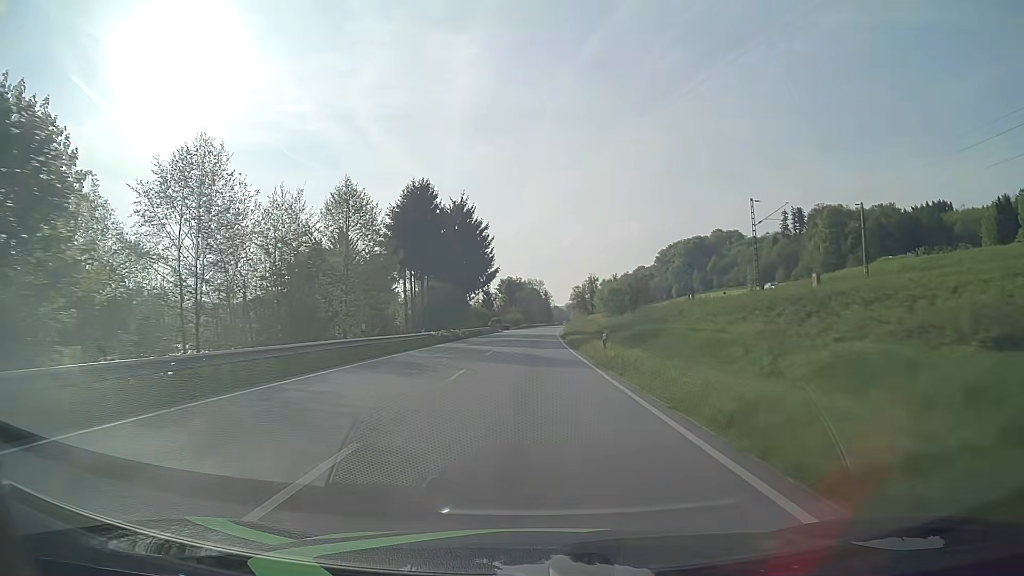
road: primary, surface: asphalt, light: Day
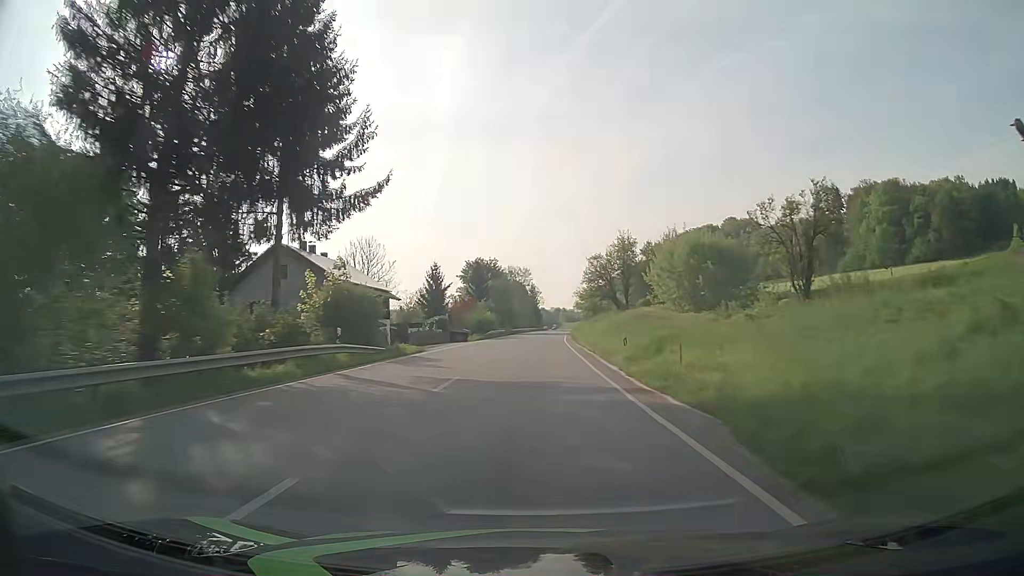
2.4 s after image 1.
(+0.6, +63.1) m; +1°
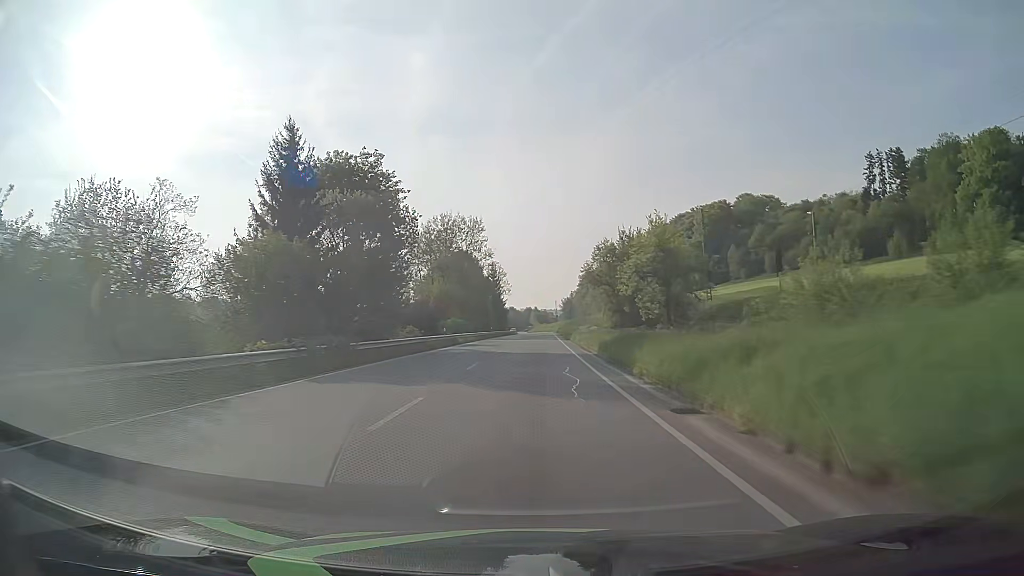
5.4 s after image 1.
(+1.9, +78.9) m; +3°
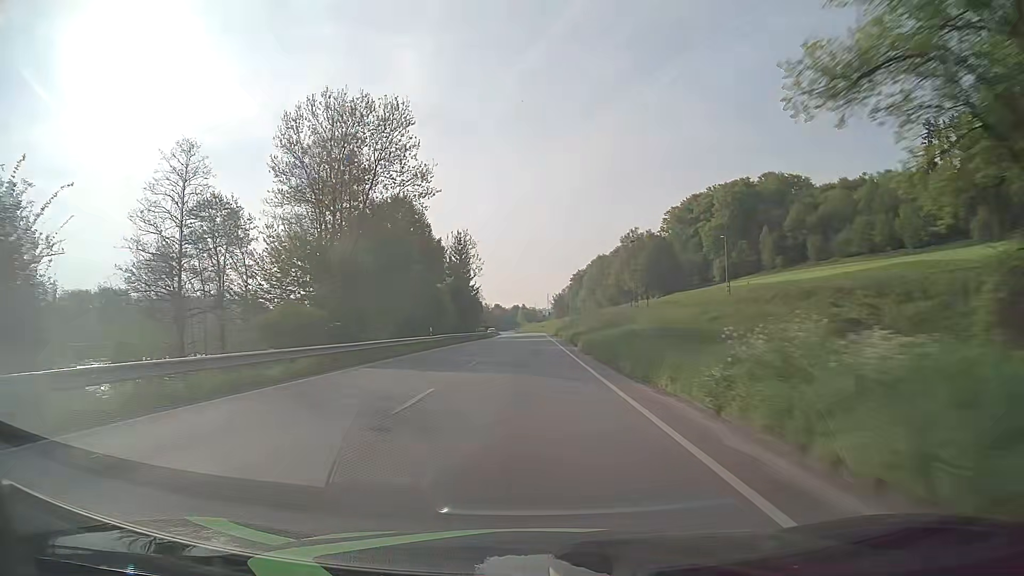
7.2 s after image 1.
(+0.4, +47.4) m; +1°
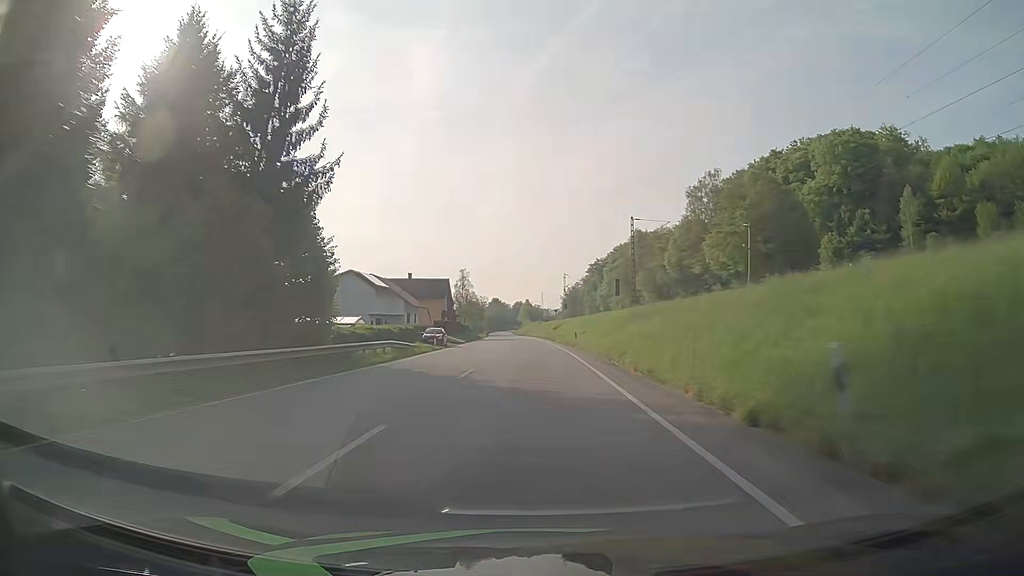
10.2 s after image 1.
(-0.1, +79.0) m; 0°
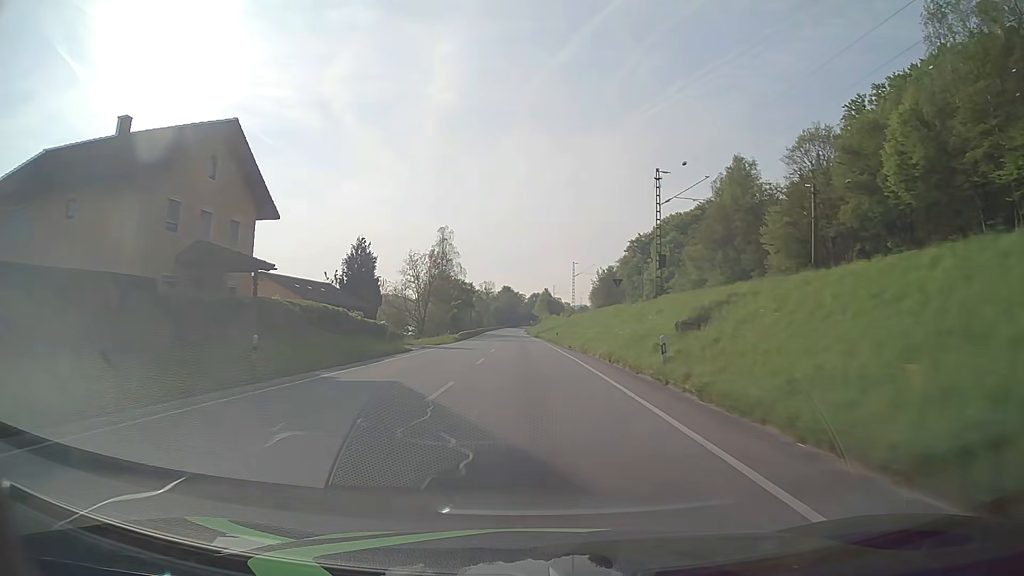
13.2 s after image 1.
(-0.7, +79.1) m; -1°
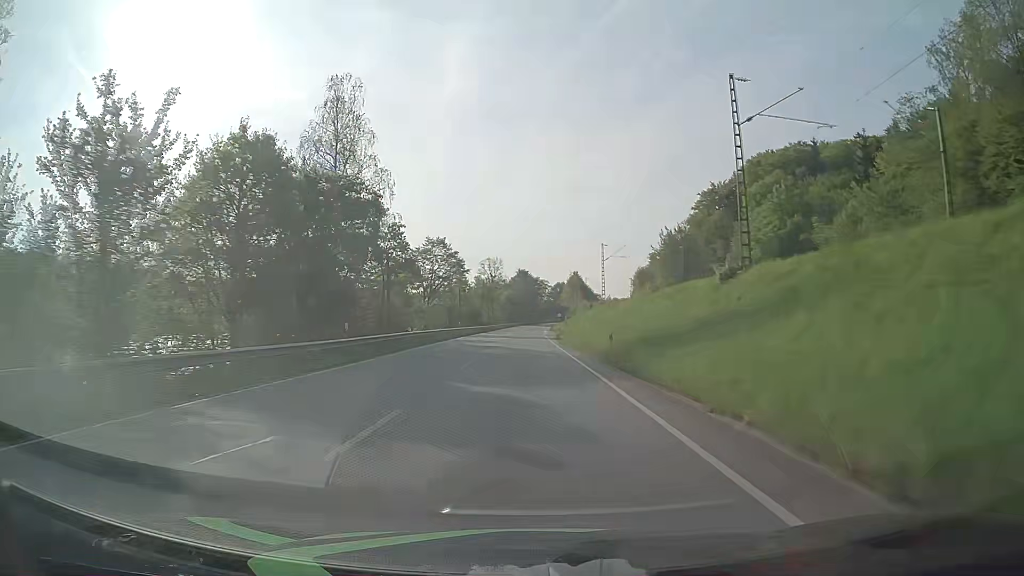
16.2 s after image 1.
(-1.3, +79.3) m; -2°
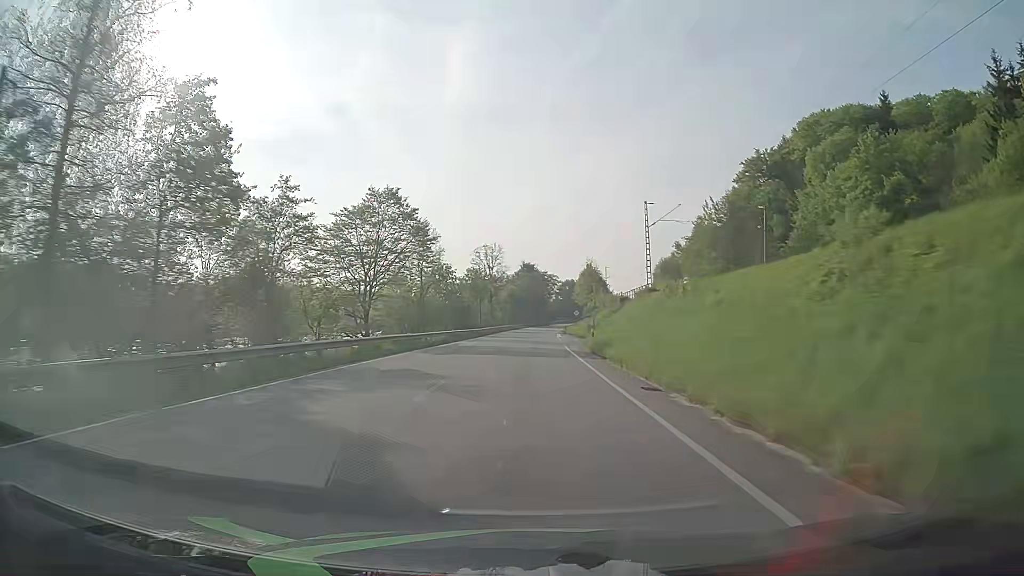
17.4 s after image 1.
(-0.2, +31.7) m; 0°
(0, +10) (0, +20) (0, +30) (0, +40) (0, +50) (0, +60) (0, +70) (0, +80) (+1, +90) (+1, +100) m
